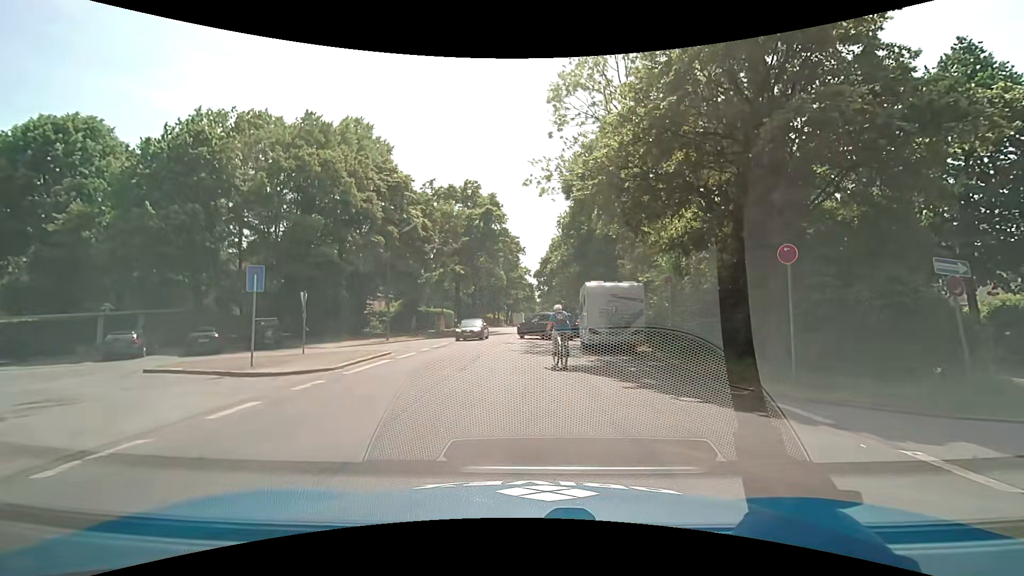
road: residential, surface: asphalt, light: Day
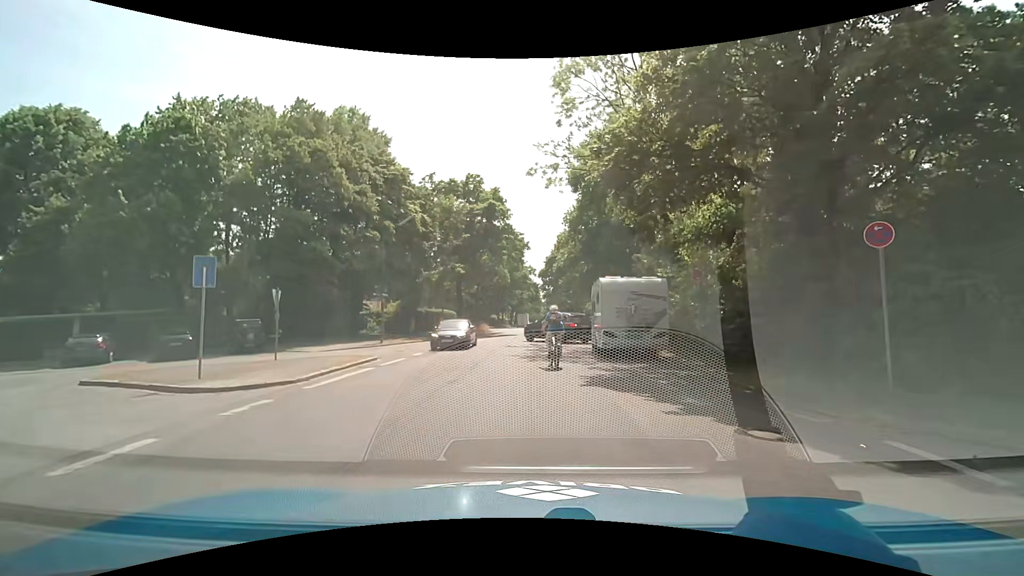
(-0.1, +2.6) m; -2°
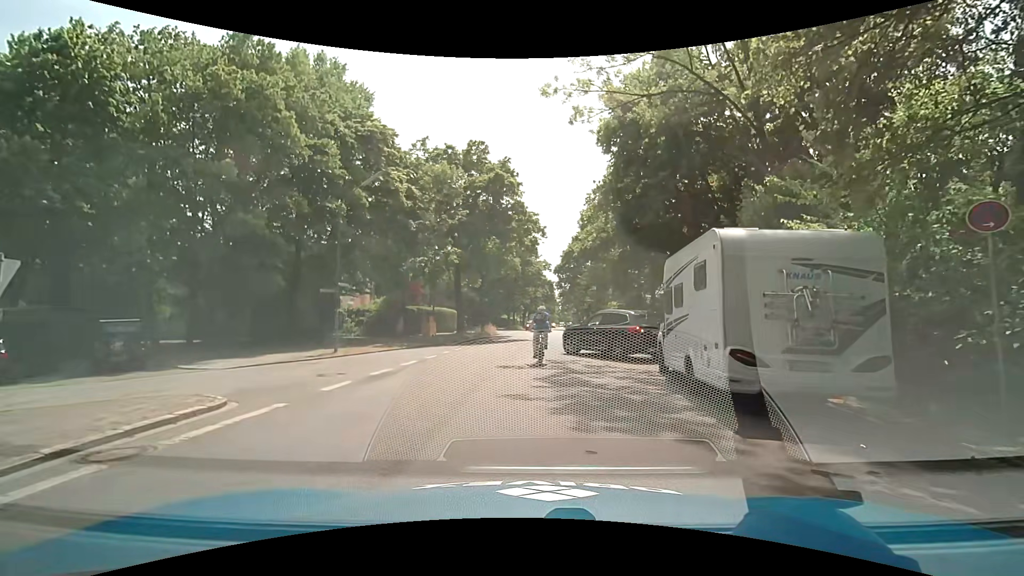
(0.0, +9.7) m; -1°
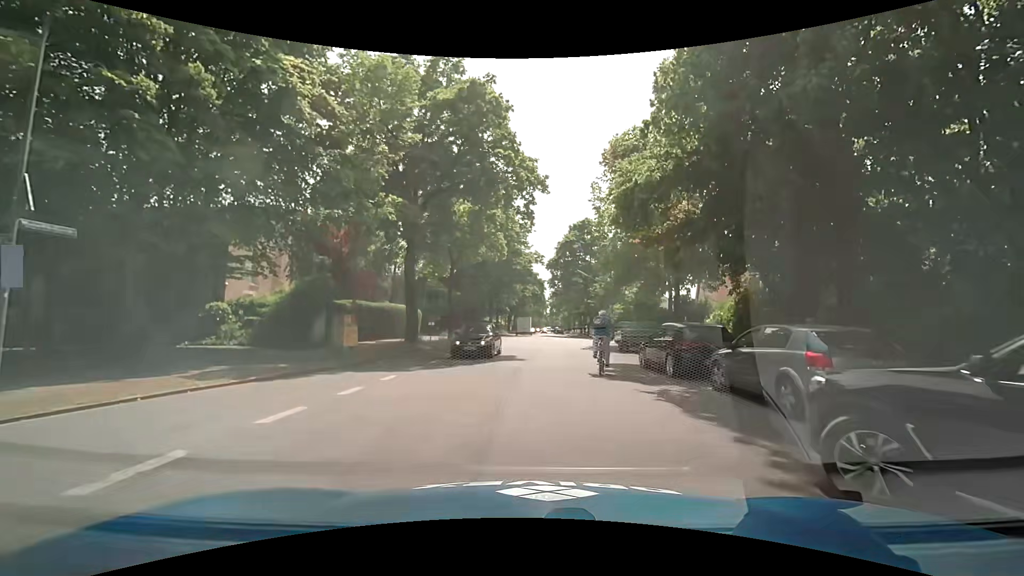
(-0.2, +14.6) m; +2°
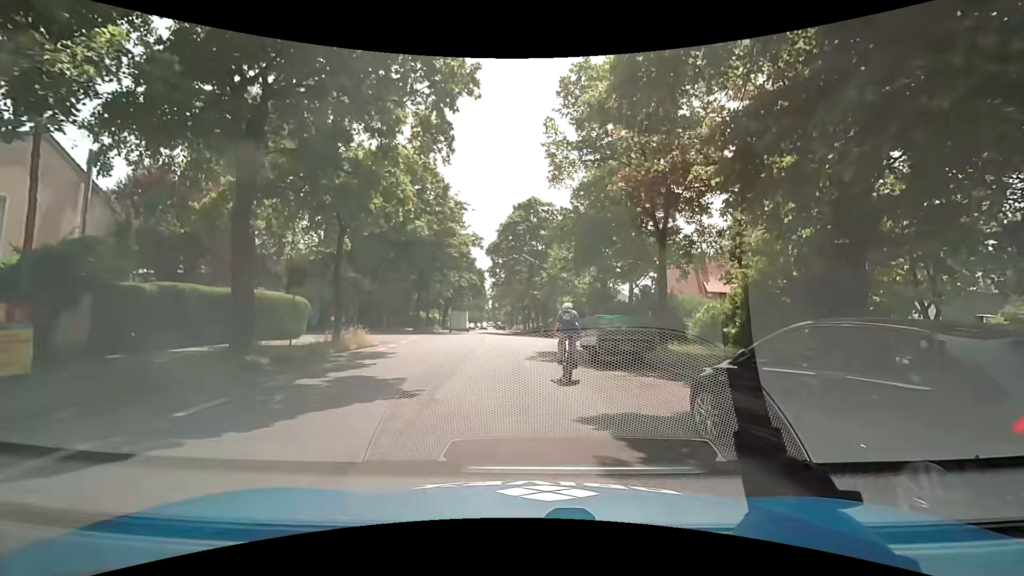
(+0.6, +10.3) m; +5°
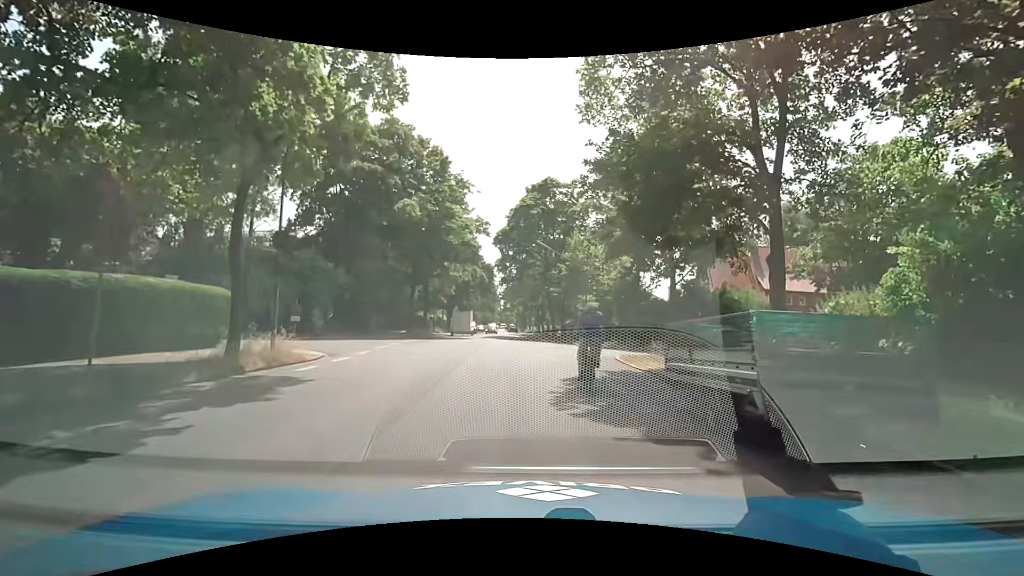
(0.0, +9.1) m; -2°
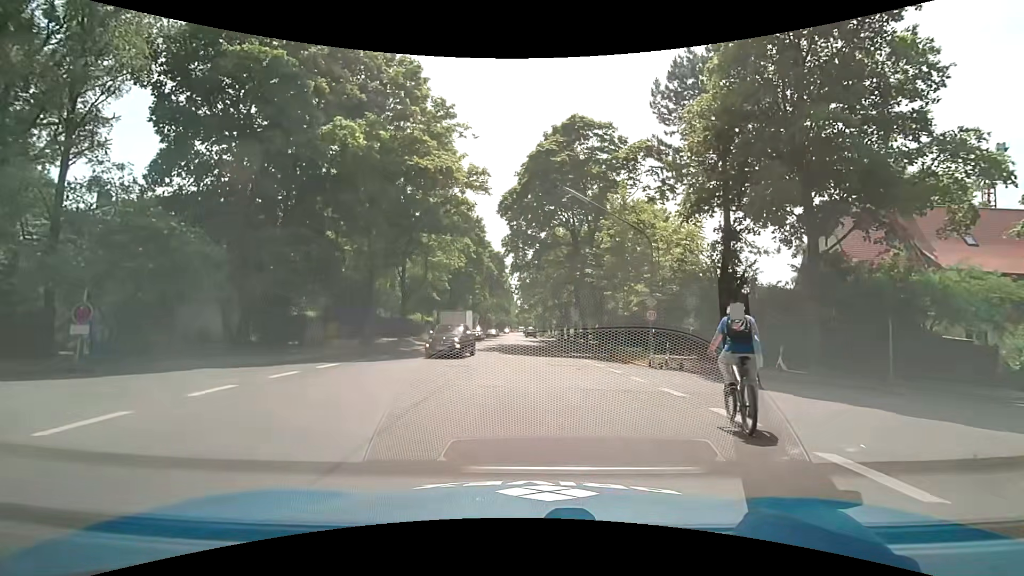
(+0.2, +16.5) m; -1°
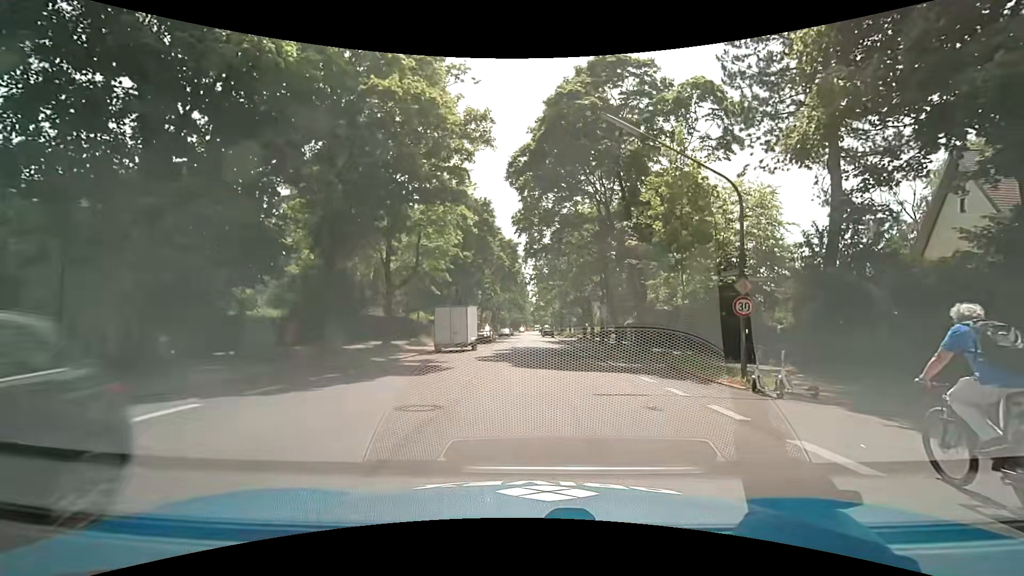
(-0.1, +8.1) m; -1°
(0, +10) (0, +20) (0, +30) (0, +40) (0, +50) (0, +60) (0, +70) (0, +80) (0, +90) (0, +100) m
